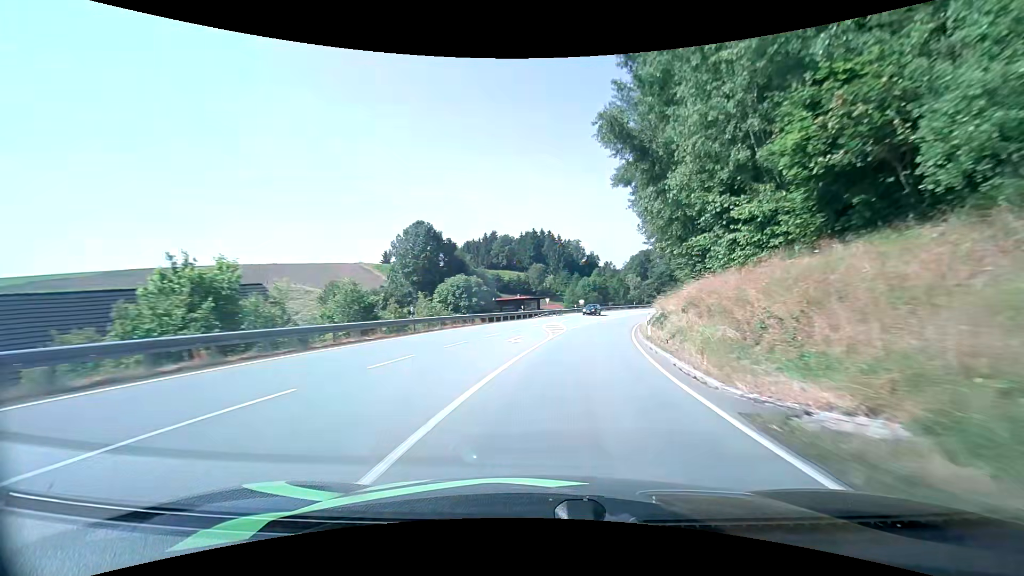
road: secondary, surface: asphalt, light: Day
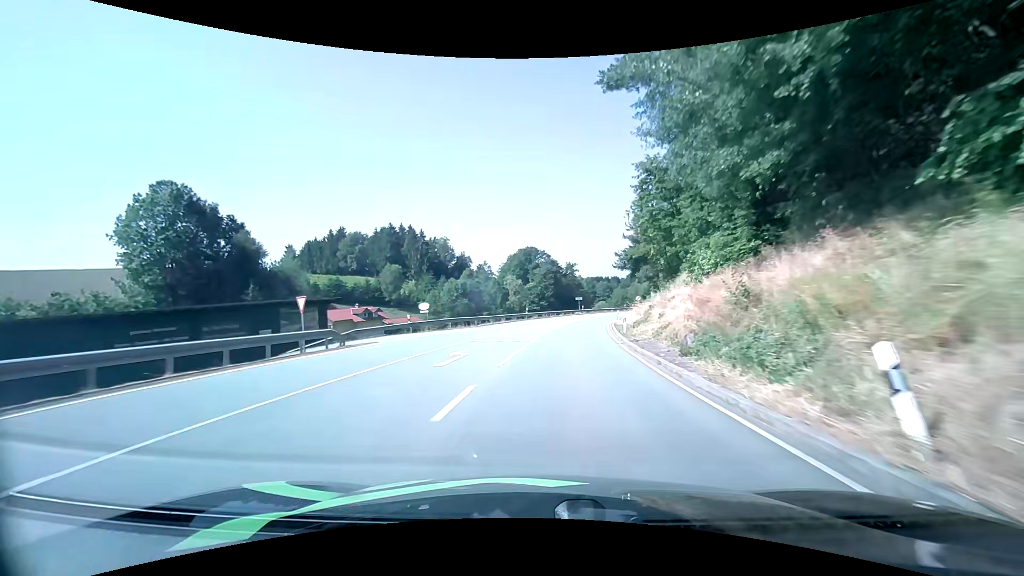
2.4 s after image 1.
(+6.1, +44.6) m; +14°
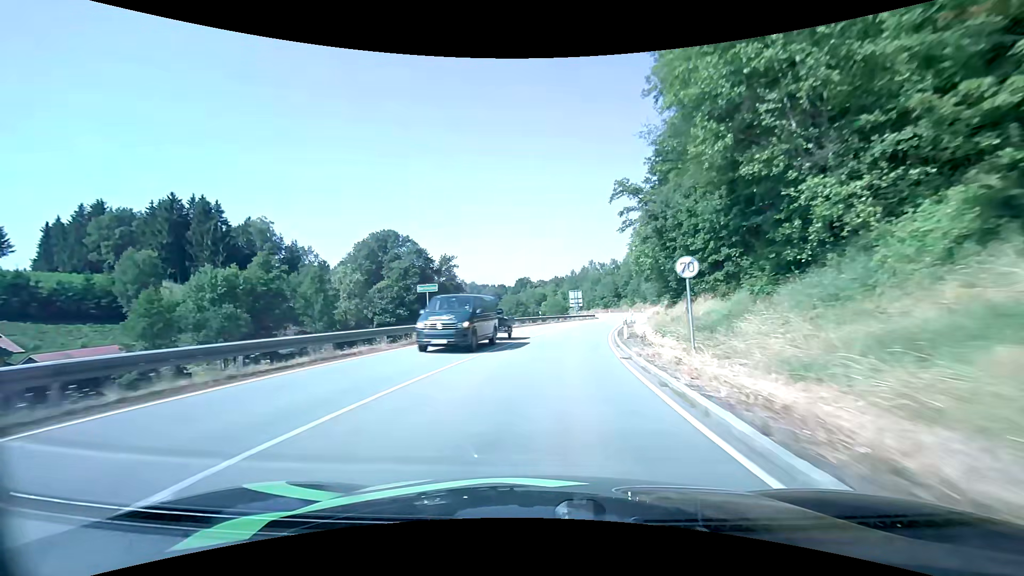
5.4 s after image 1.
(+6.4, +56.0) m; +13°
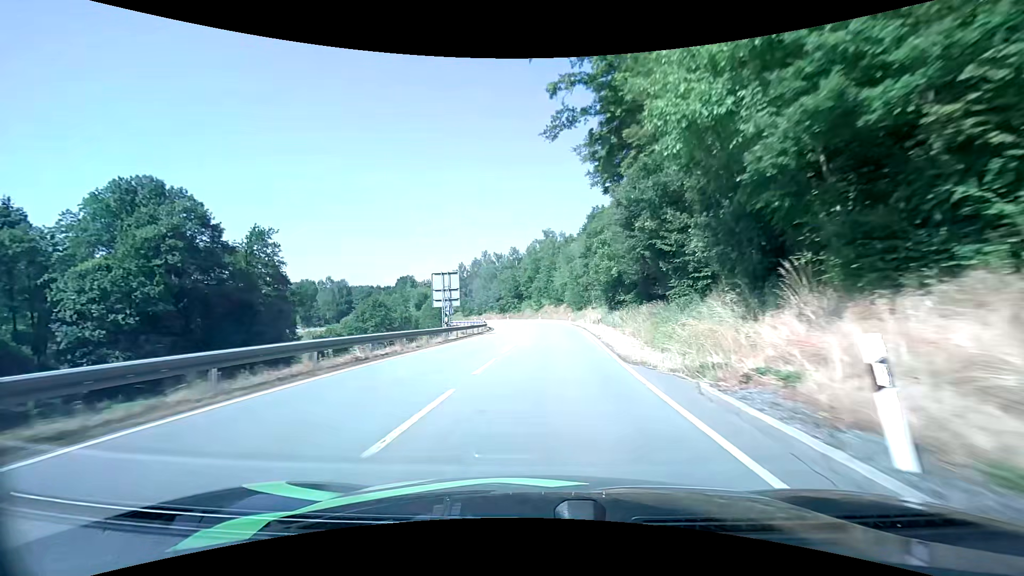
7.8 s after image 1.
(+5.0, +44.3) m; +12°
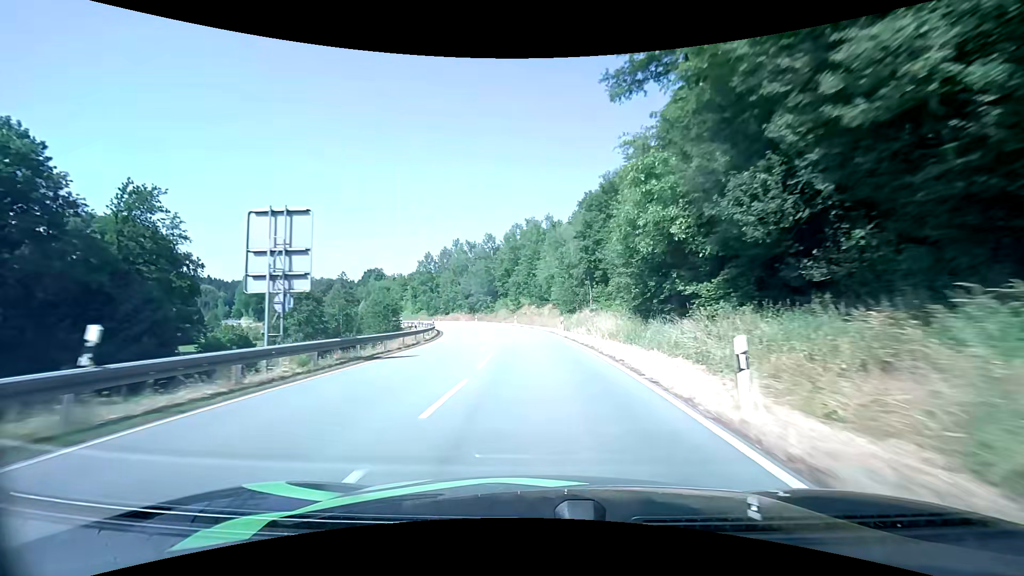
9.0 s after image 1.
(+0.7, +22.4) m; +2°
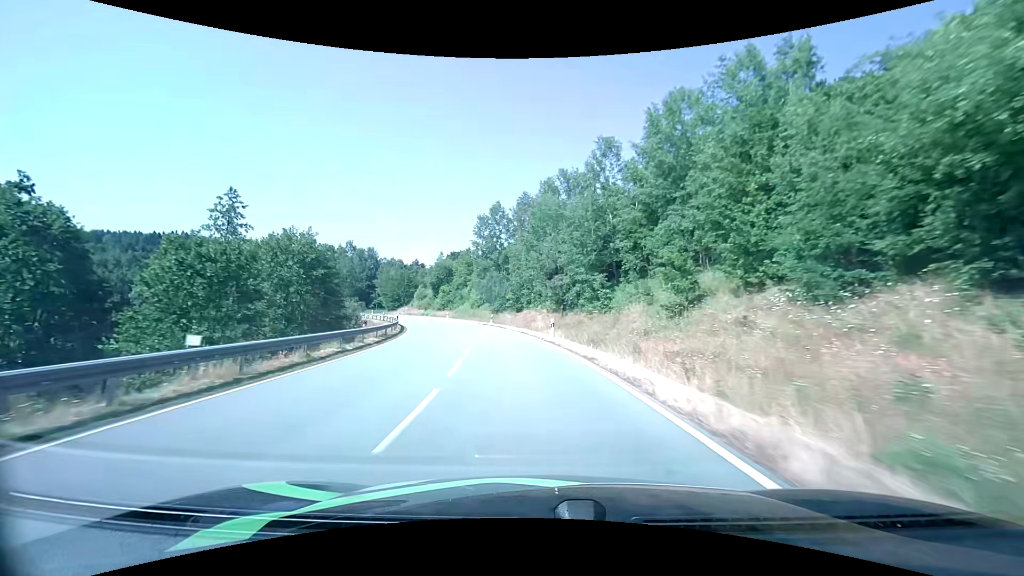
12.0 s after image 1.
(-4.5, +56.1) m; -12°
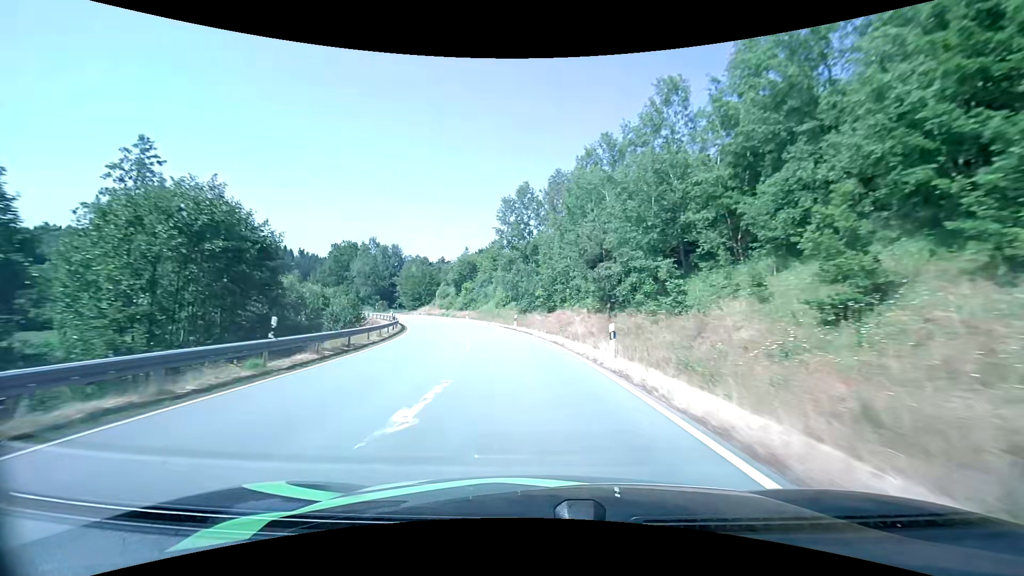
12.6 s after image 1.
(-0.3, +11.3) m; -4°
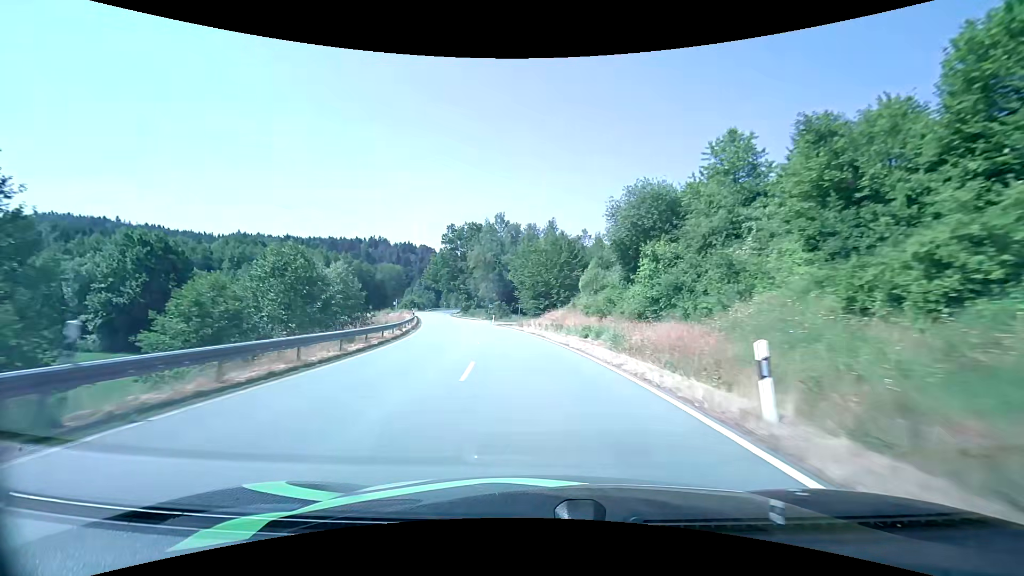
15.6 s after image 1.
(-9.3, +56.0) m; -18°
(0, +10) (-1, +20) (-2, +30) (-4, +40) (-6, +49) (-9, +59) (-11, +69) (-14, +78) (-17, +88) (-19, +98) m
